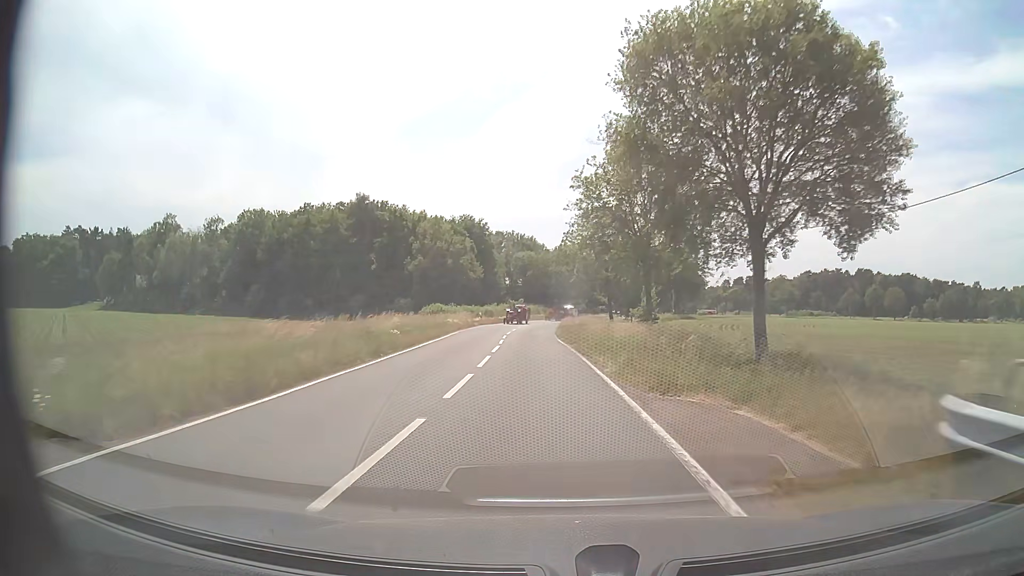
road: secondary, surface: asphalt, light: Day
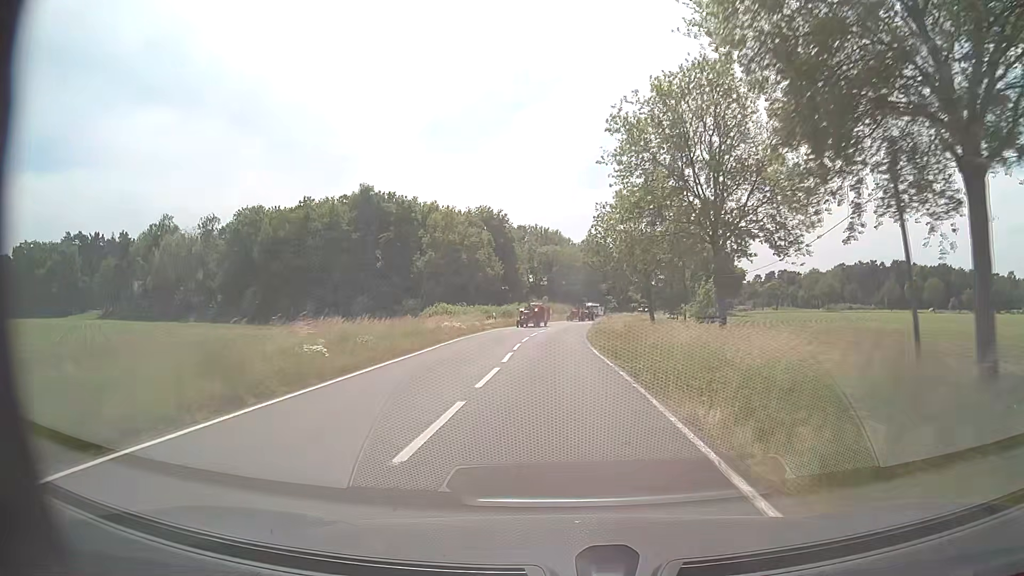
(-0.2, +10.6) m; -2°
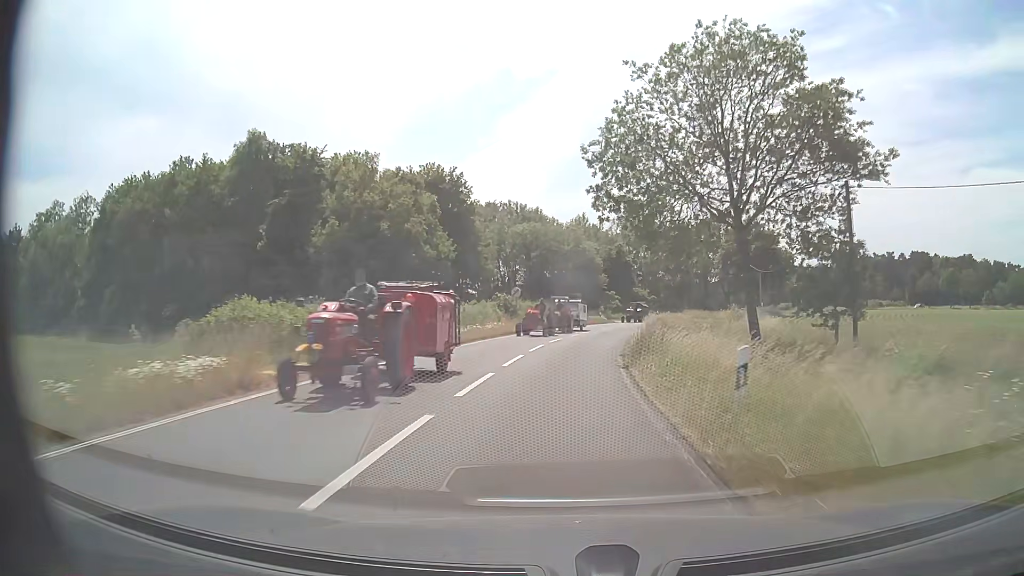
(-0.1, +31.3) m; +2°
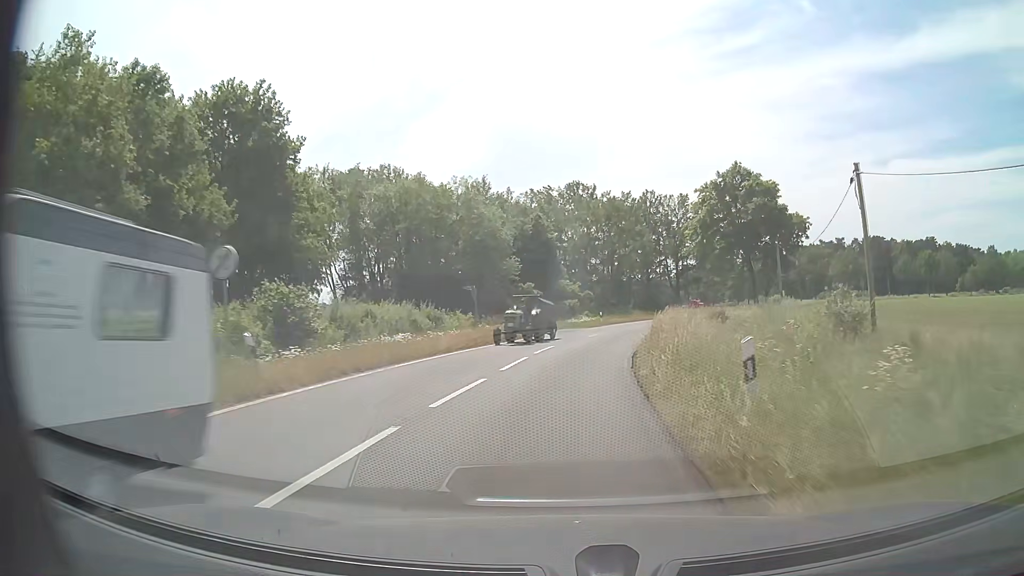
(+1.7, +30.2) m; +7°
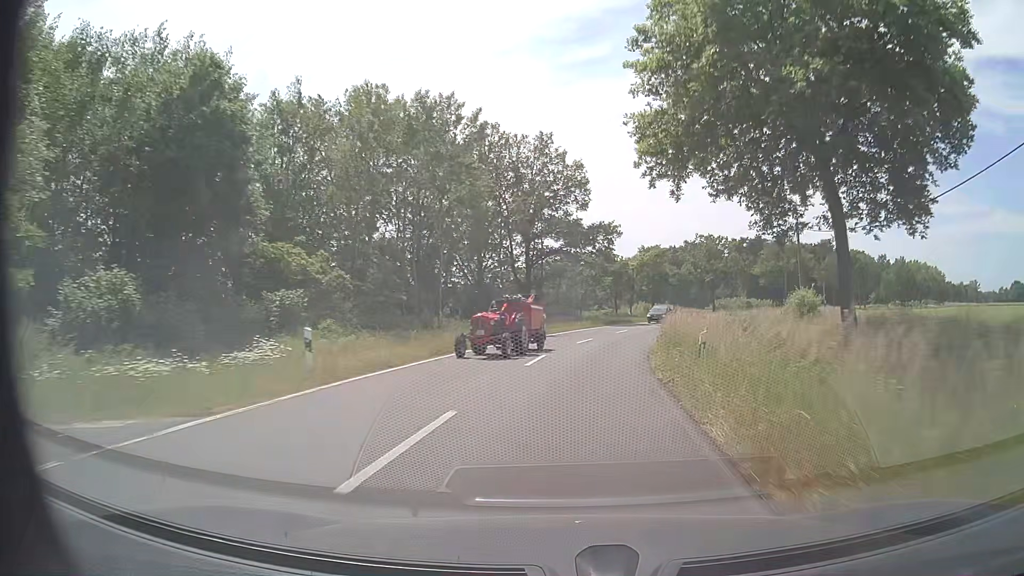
(+4.4, +39.6) m; +14°
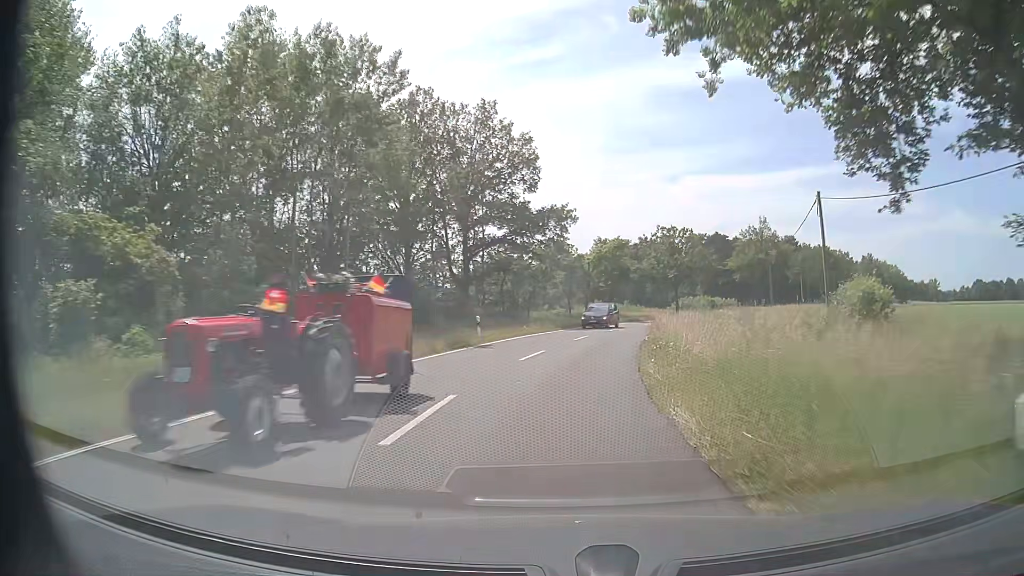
(+0.4, +10.0) m; +4°
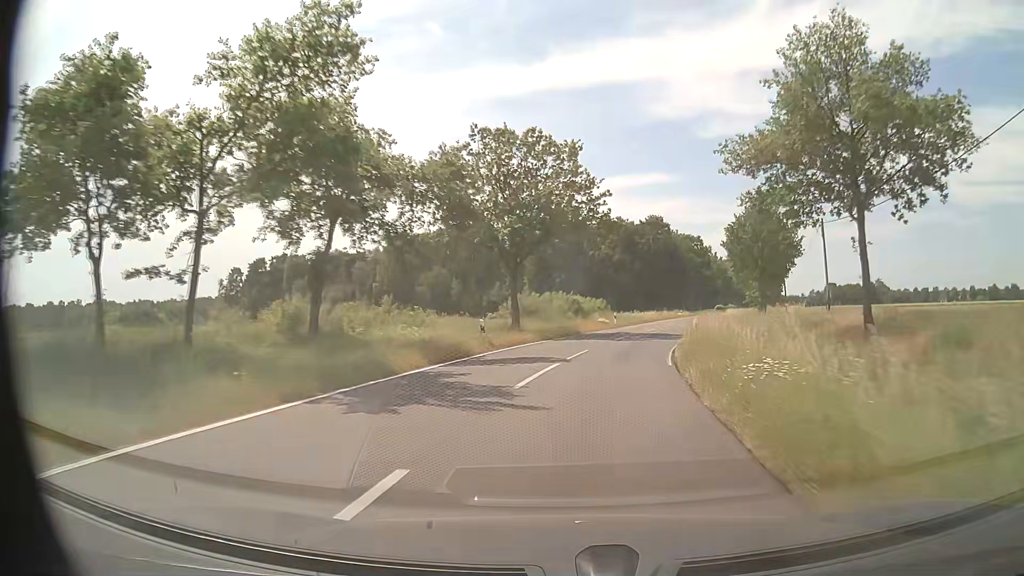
(+7.2, +51.6) m; +16°
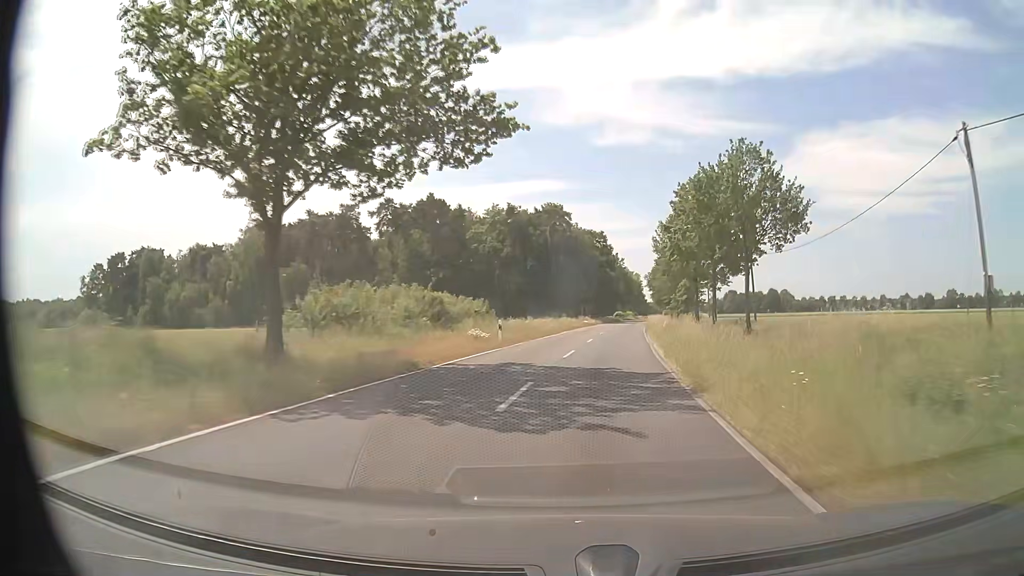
(+1.8, +21.7) m; +9°
(0, +10) (+1, +20) (+2, +30) (+4, +40) (+5, +50) (+6, +60) (+8, +70) (+9, +79) (+10, +89) (+12, +99) m
